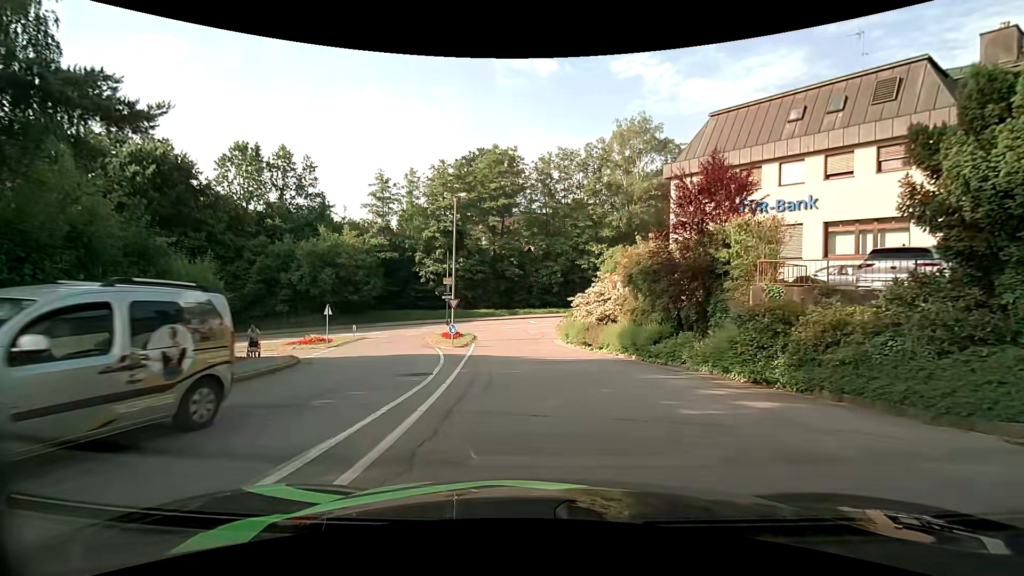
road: unclassified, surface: asphalt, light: Day
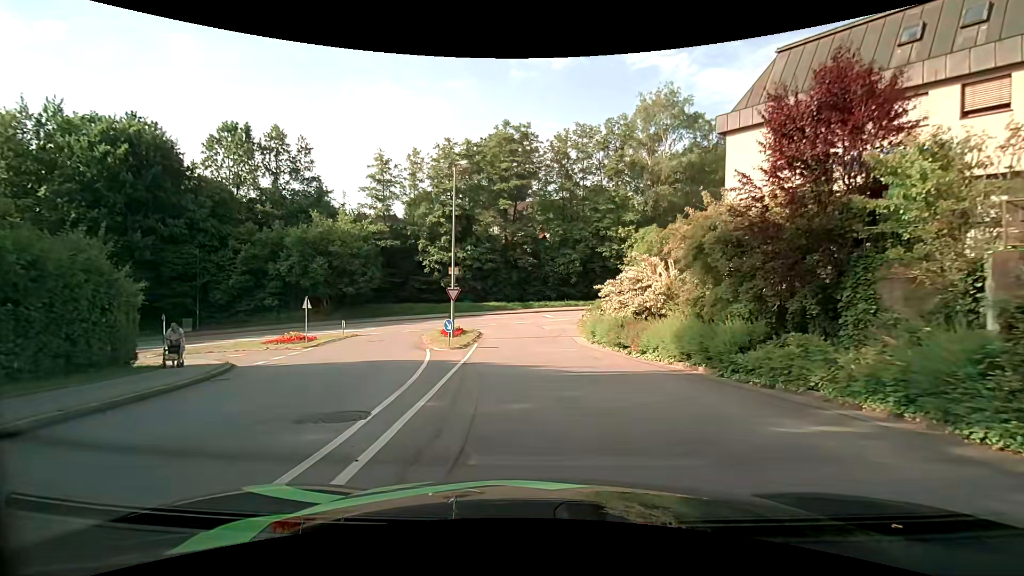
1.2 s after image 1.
(0.0, +6.1) m; -1°
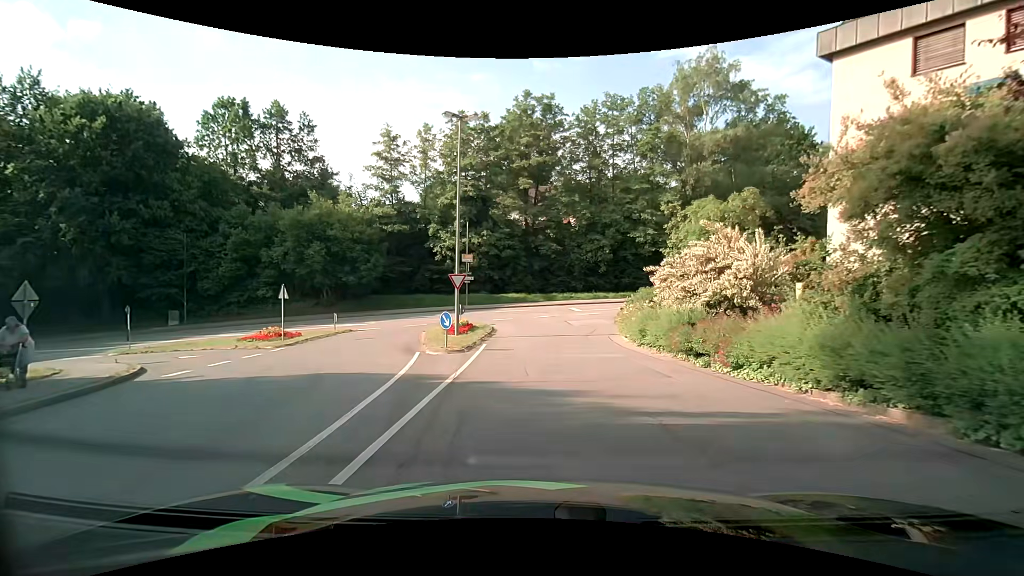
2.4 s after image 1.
(-0.1, +6.0) m; -2°
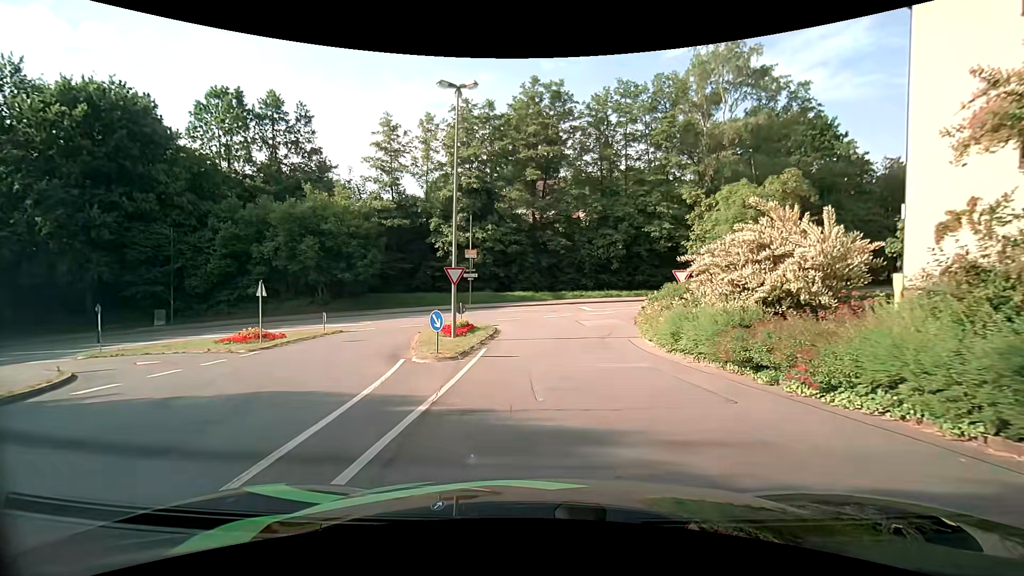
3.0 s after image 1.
(-0.1, +3.0) m; -2°
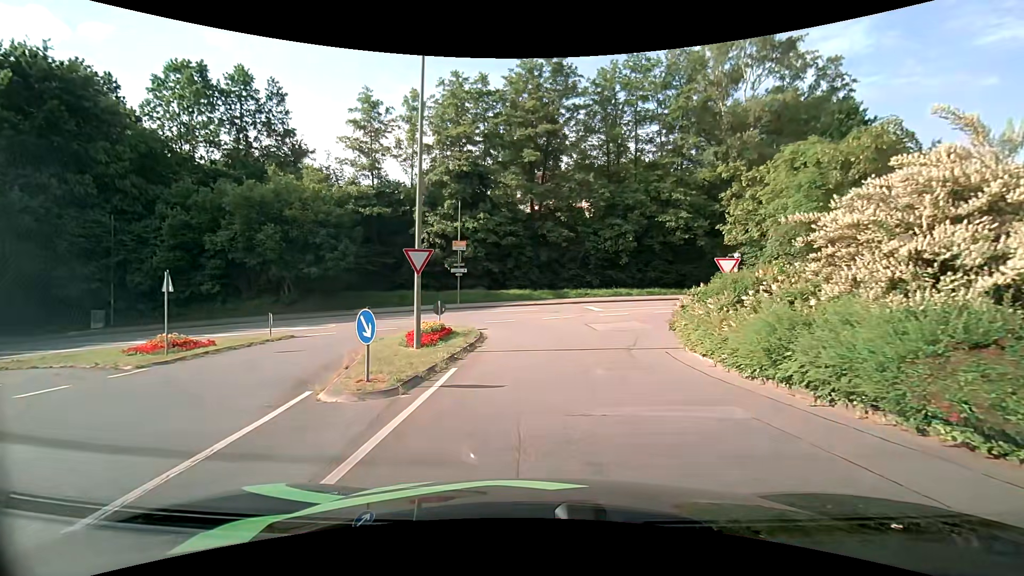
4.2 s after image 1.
(0.0, +5.8) m; 0°
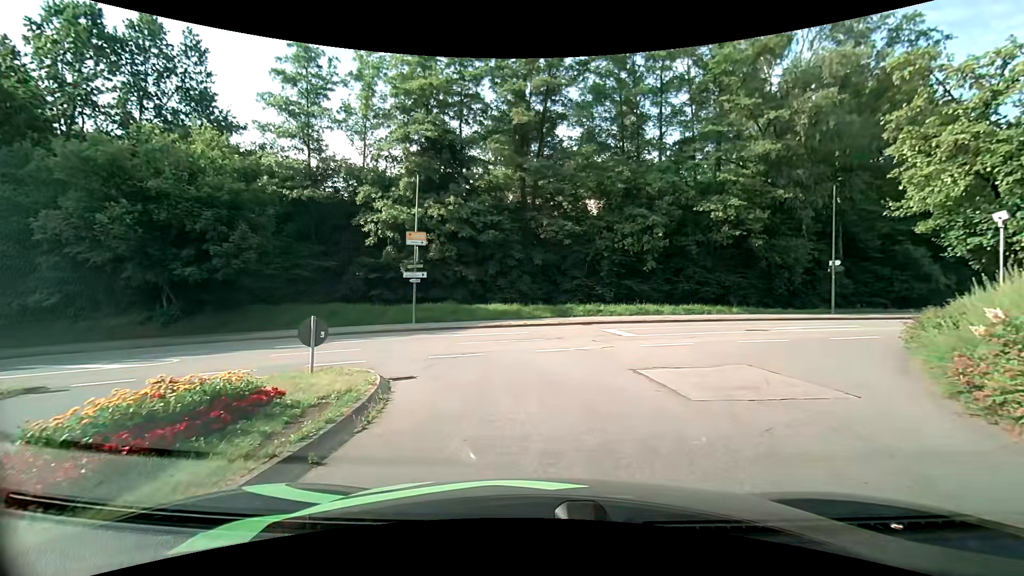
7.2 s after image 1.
(+0.1, +11.9) m; +1°
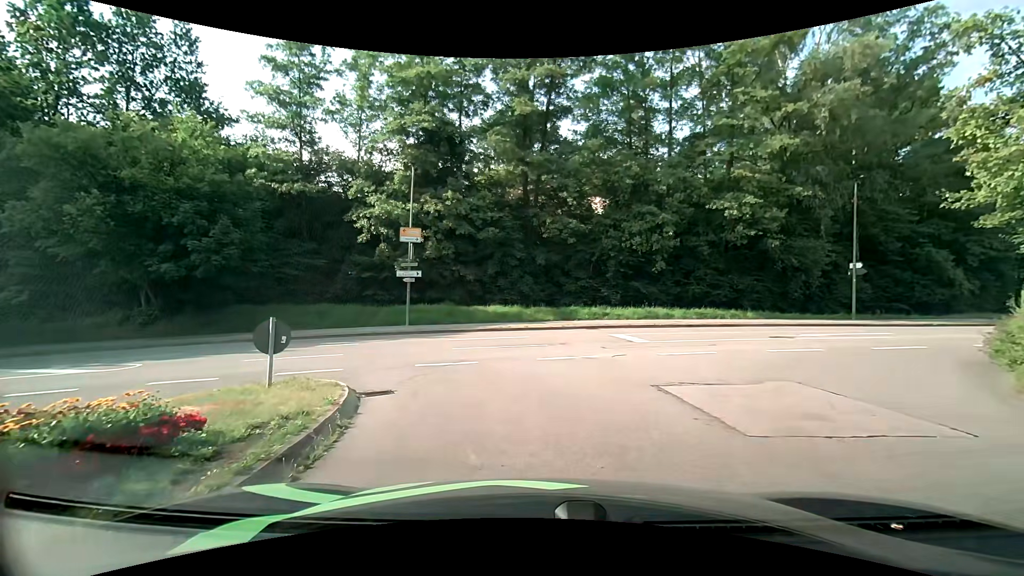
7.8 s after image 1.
(-0.1, +1.7) m; -2°
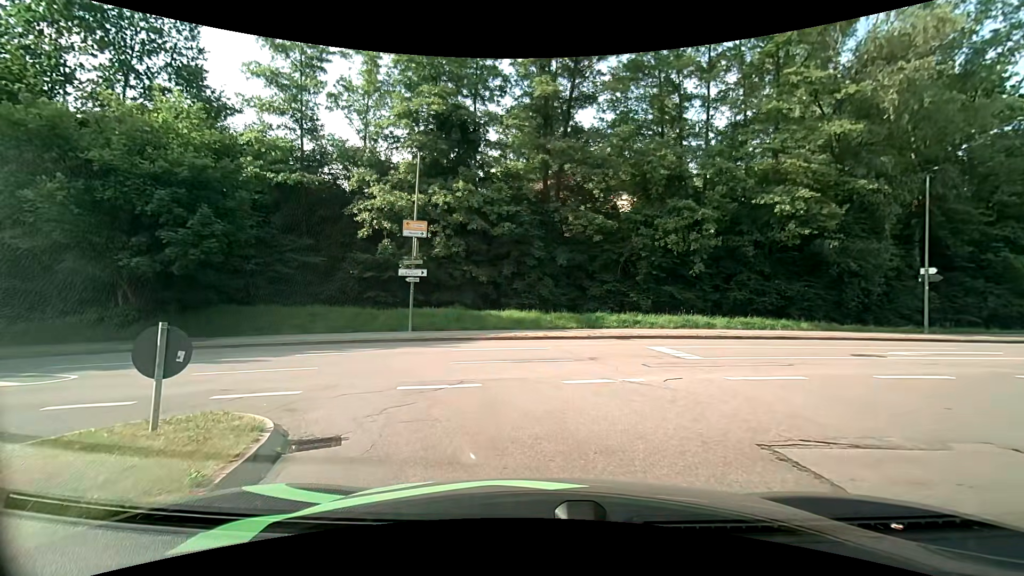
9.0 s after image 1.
(0.0, +3.1) m; -3°
(-2, +10) (-9, +16) (-19, +17) (-29, +16) (-38, +13) (-47, +9) (-56, +3) (-63, -3) (-72, -8) (-79, -15) m
